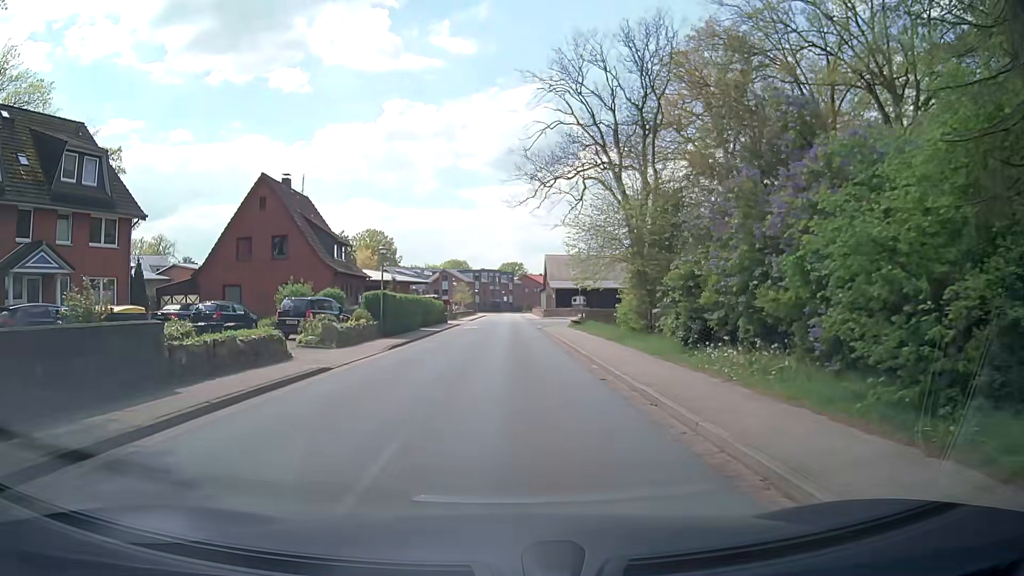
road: tertiary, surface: asphalt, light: Day
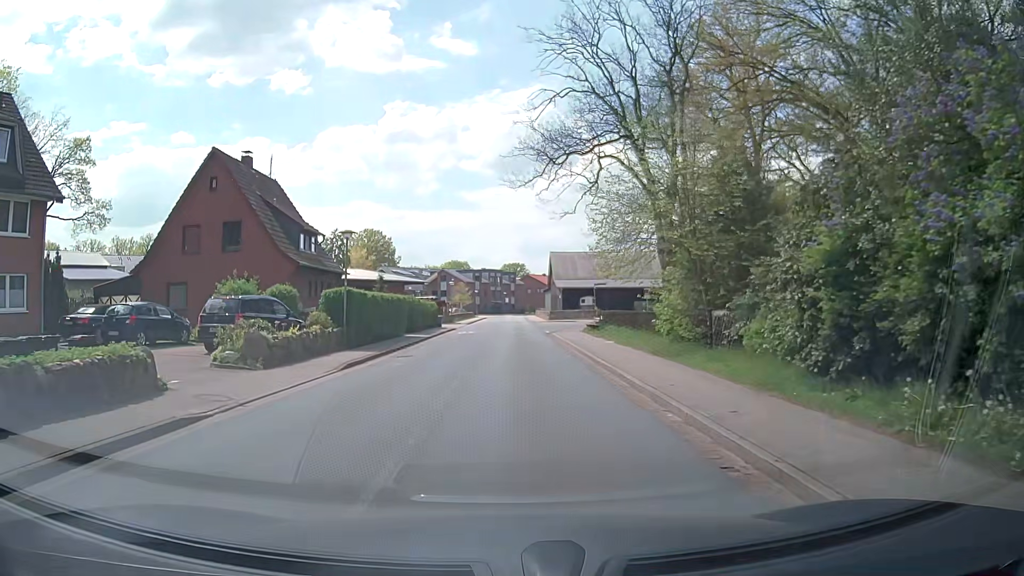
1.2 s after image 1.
(0.0, +7.3) m; +1°
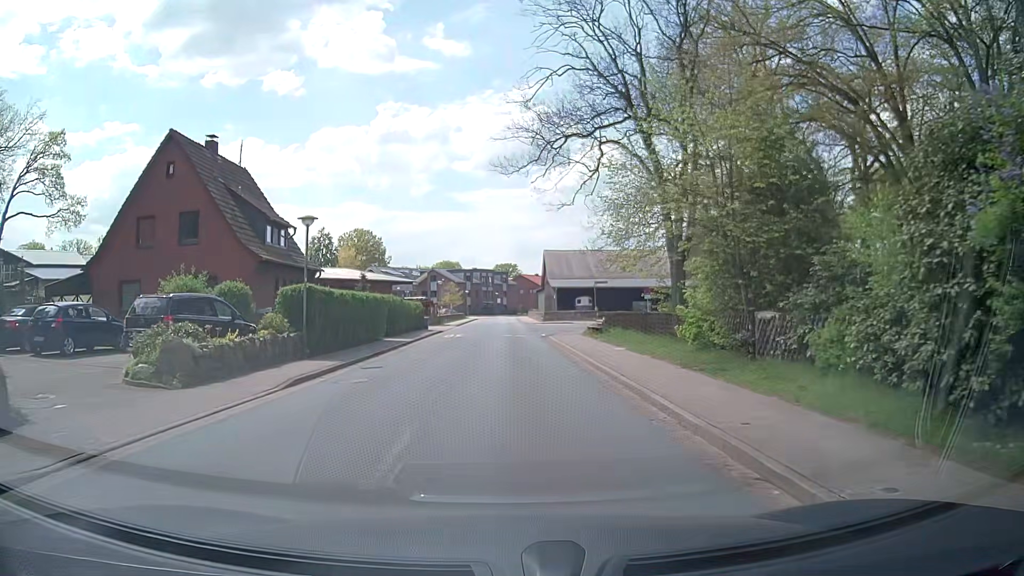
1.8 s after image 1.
(0.0, +3.8) m; +1°
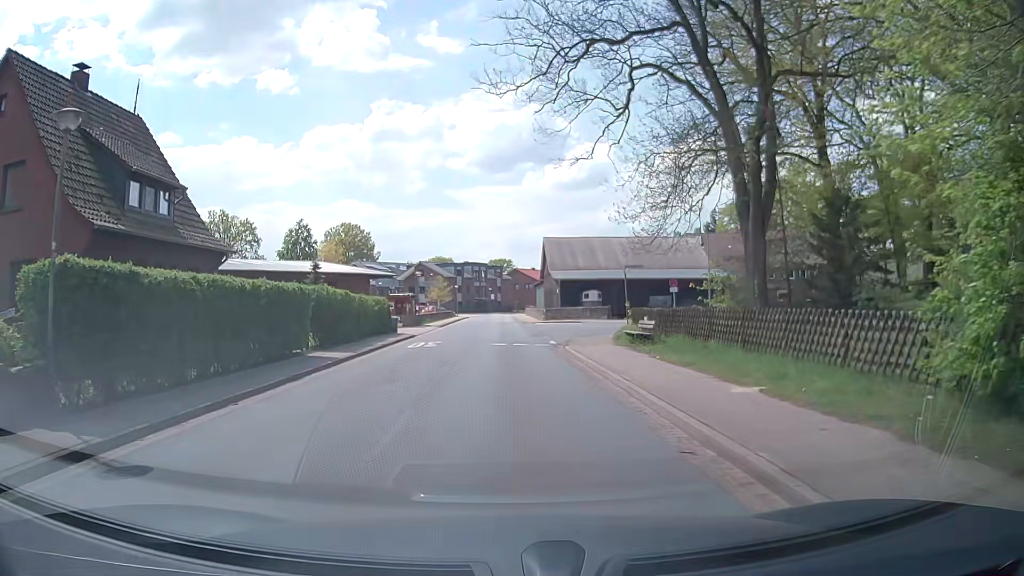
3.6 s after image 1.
(0.0, +11.4) m; 0°
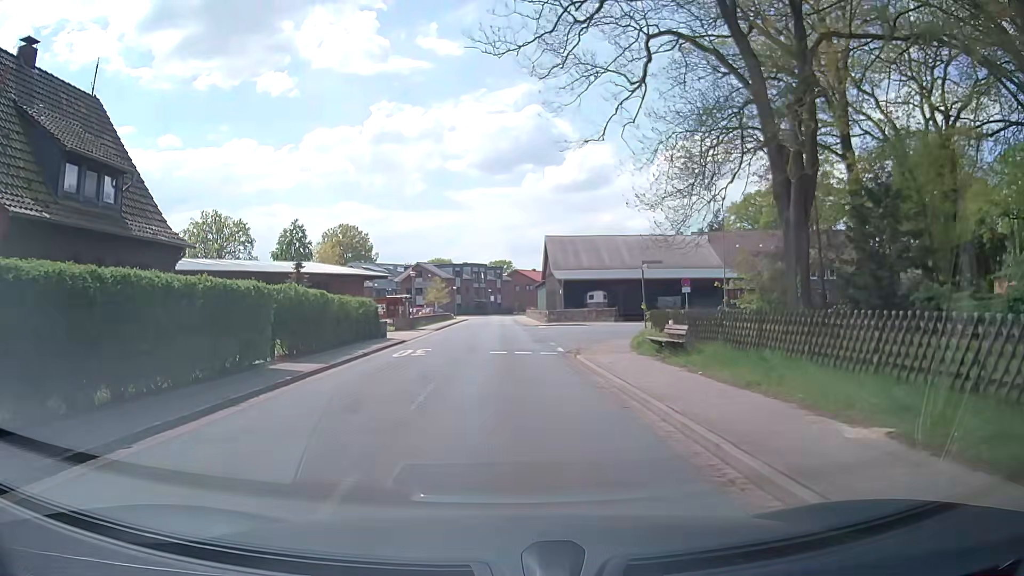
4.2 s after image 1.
(0.0, +3.4) m; -1°
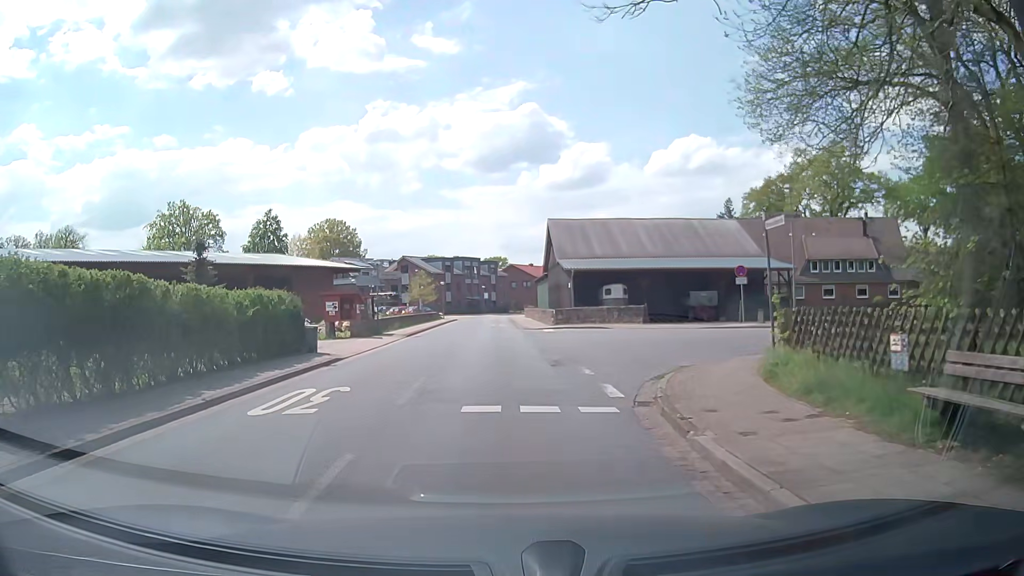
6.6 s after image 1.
(+0.1, +11.7) m; +2°
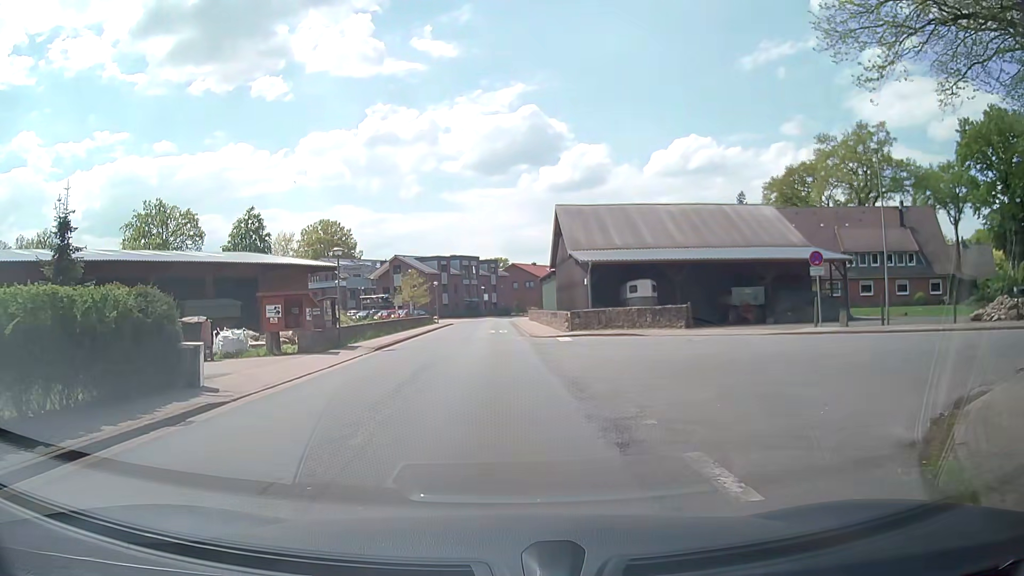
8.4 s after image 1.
(-0.3, +8.9) m; -1°
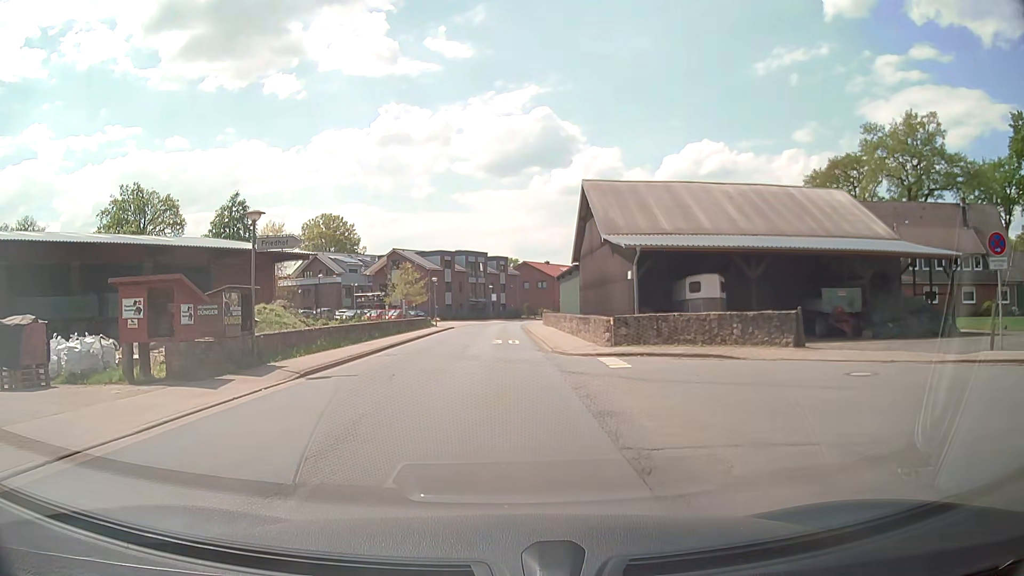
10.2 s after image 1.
(-0.1, +10.7) m; -2°
(0, +10) (0, +20) (0, +30) (0, +40) (+1, +50) (+1, +60) (+1, +70) (+3, +80) (+6, +89) (+11, +98) m
